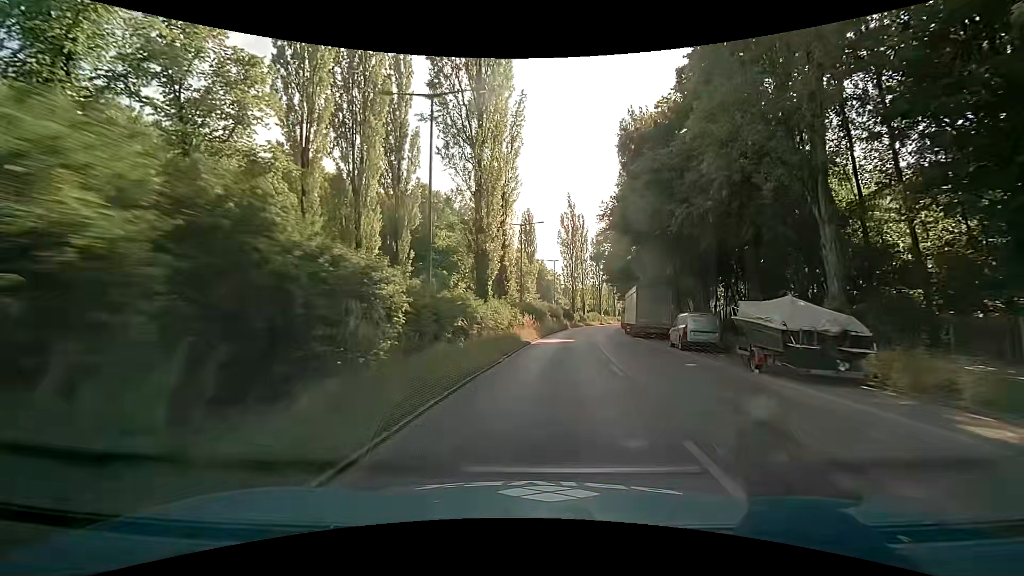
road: secondary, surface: asphalt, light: Day
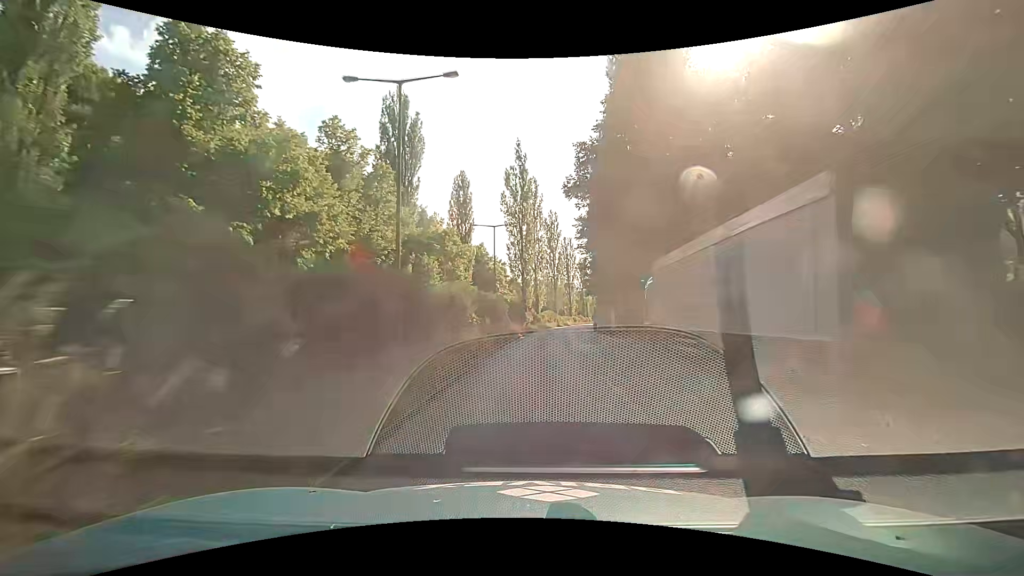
(+1.8, +30.4) m; +6°
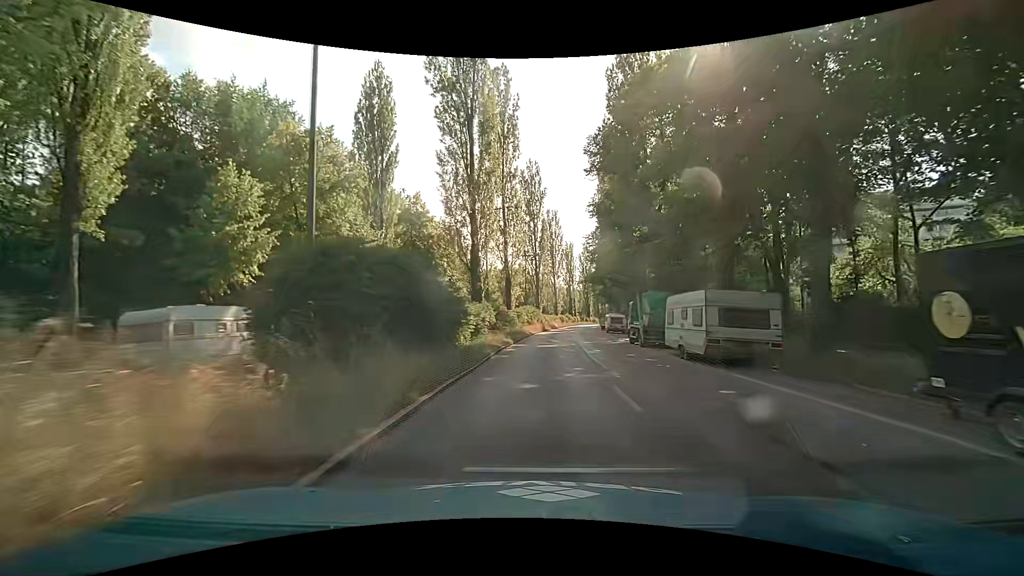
(+0.7, +37.1) m; +3°
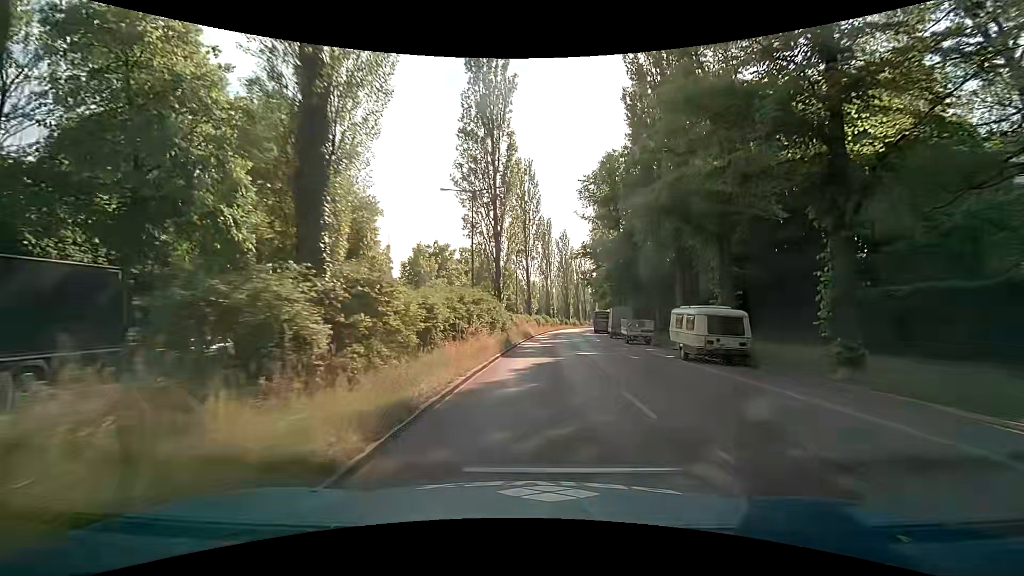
(+0.9, +36.5) m; +4°
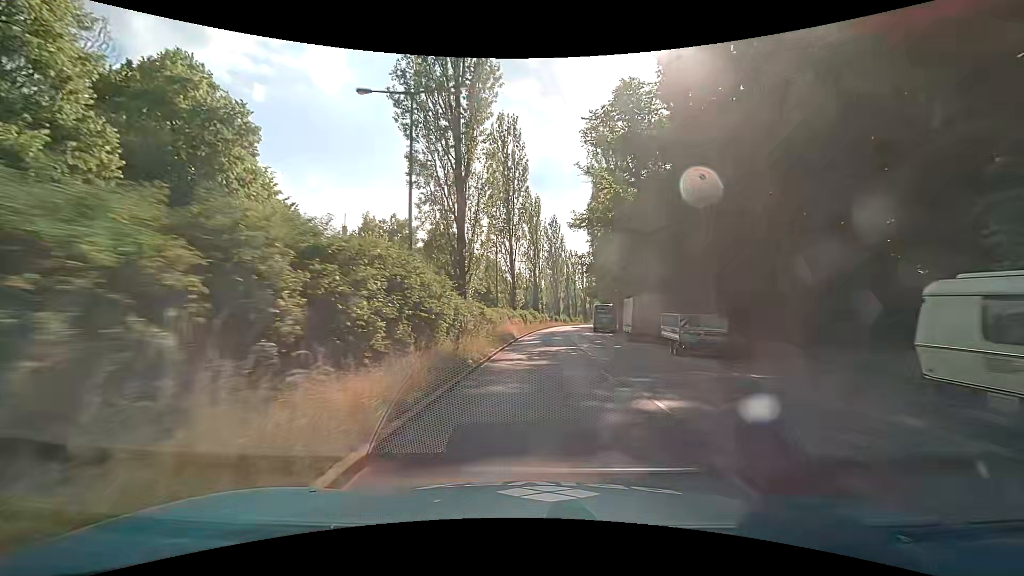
(+0.1, +14.6) m; 0°
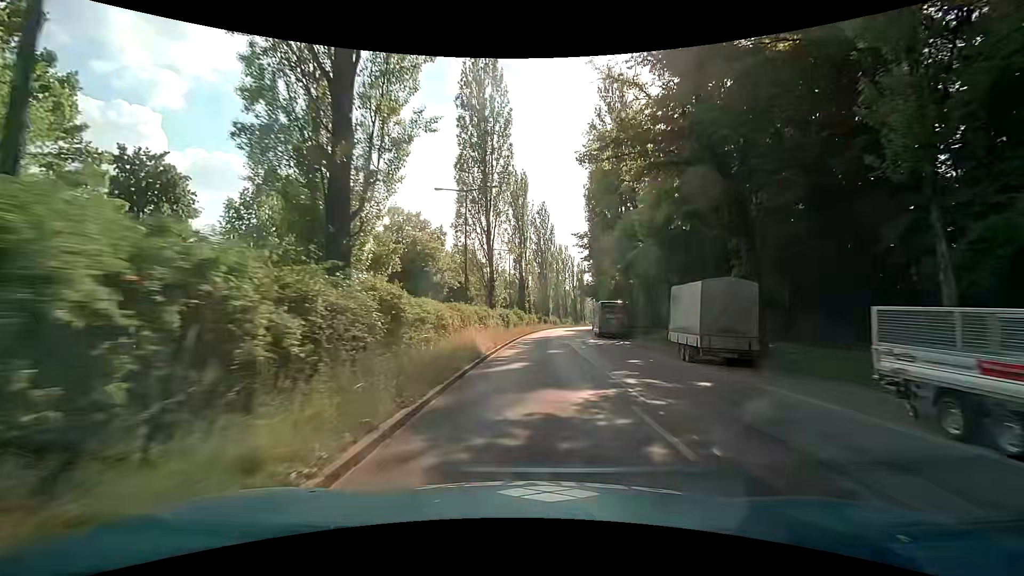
(+0.4, +14.7) m; +3°
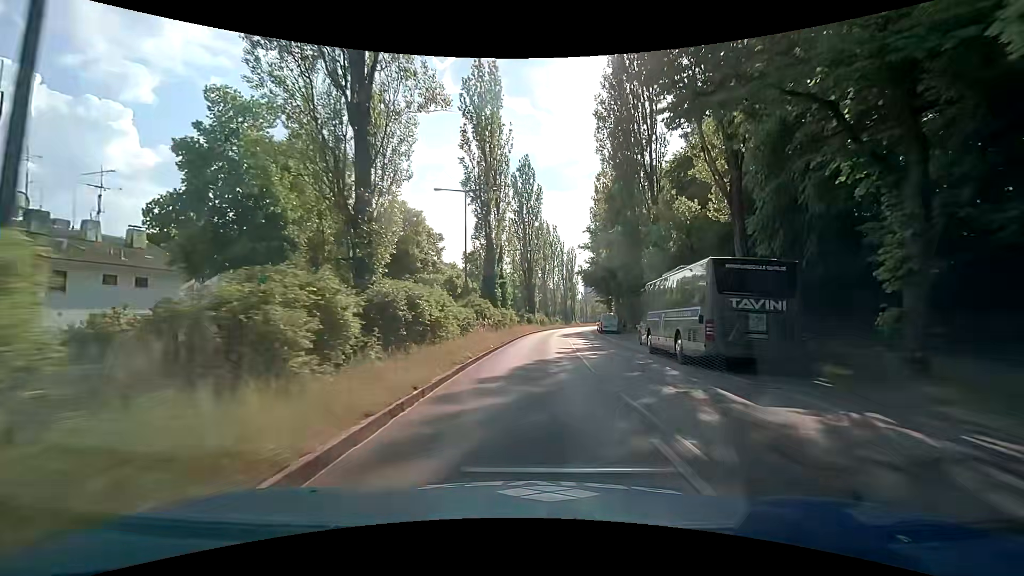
(+0.4, +29.5) m; +1°
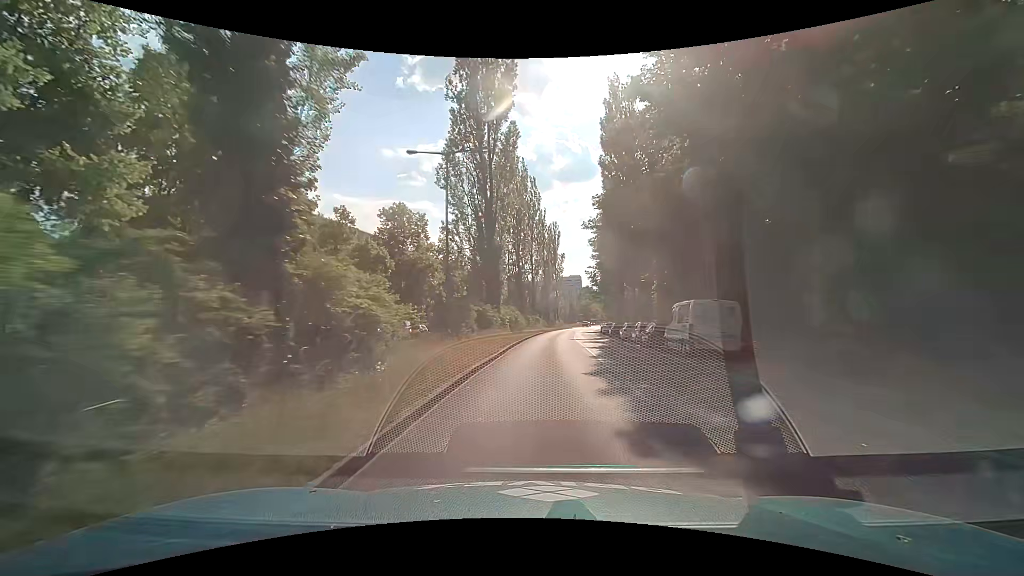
(+1.1, +37.9) m; +3°
(0, +10) (+1, +20) (+1, +30) (+2, +40) (+3, +50) (+4, +60) (+5, +70) (+6, +80) (+7, +90) (+9, +99) m
